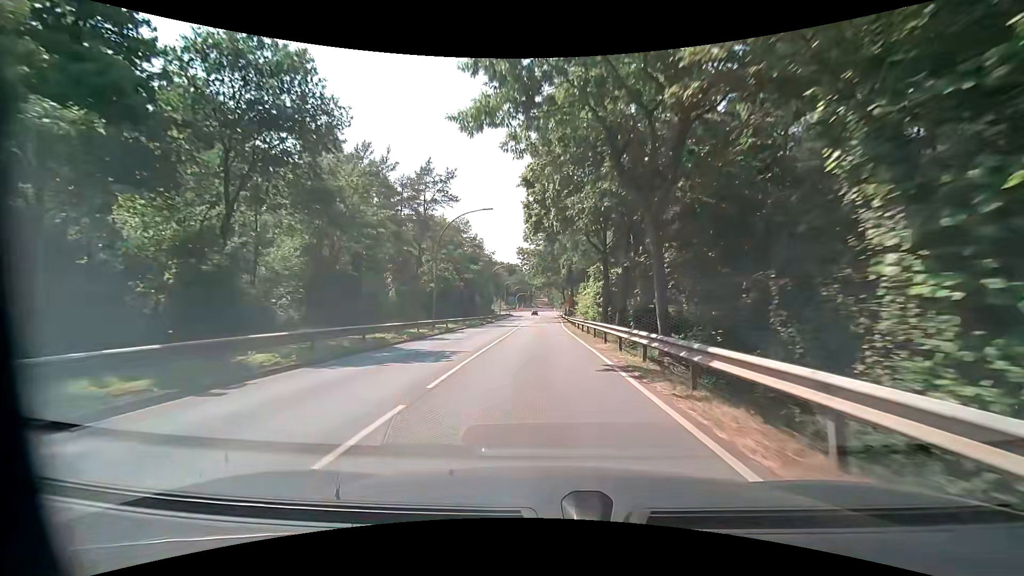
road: unclassified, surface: asphalt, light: Day
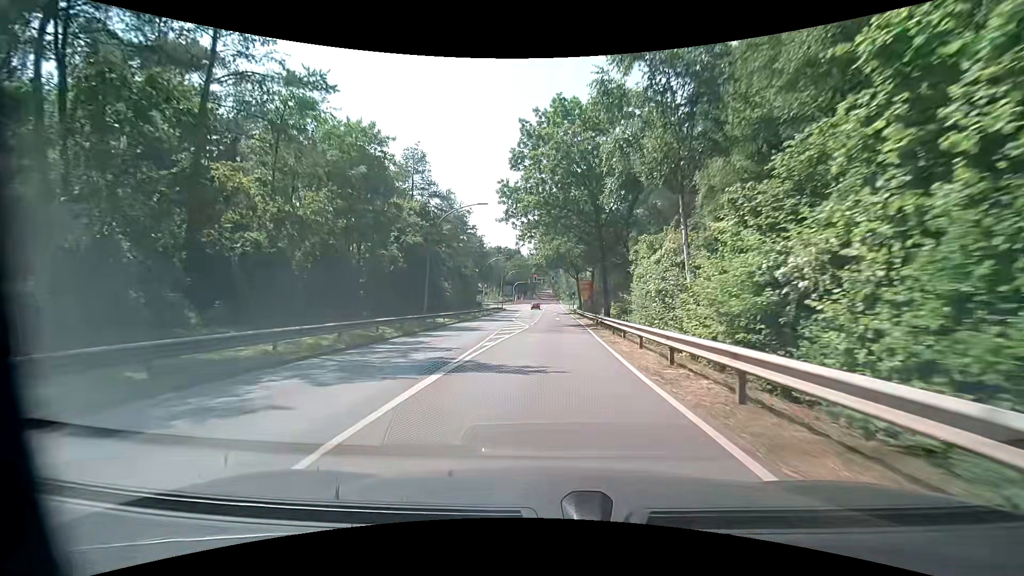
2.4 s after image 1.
(-0.2, +33.5) m; 0°
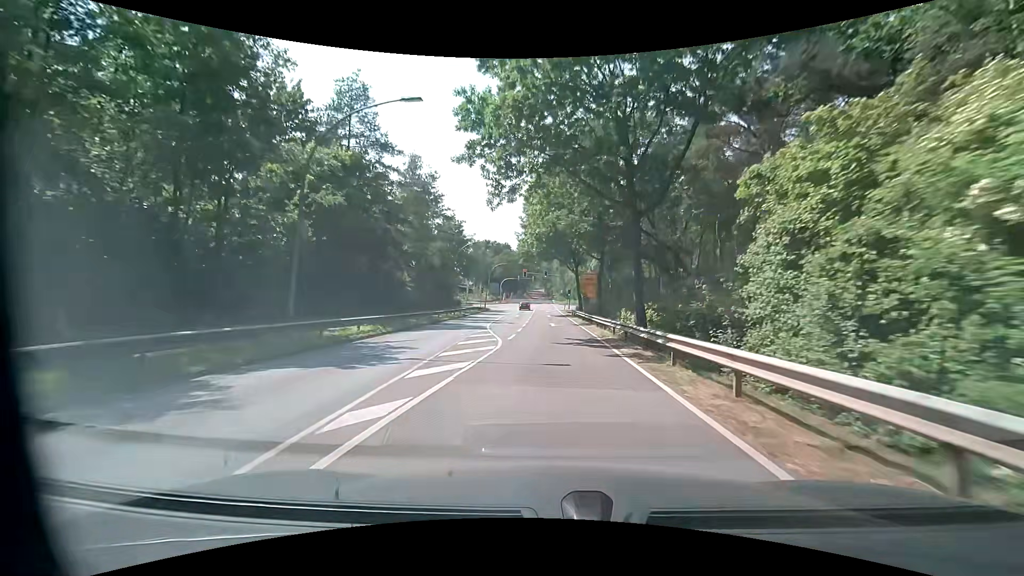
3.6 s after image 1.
(0.0, +15.3) m; +1°
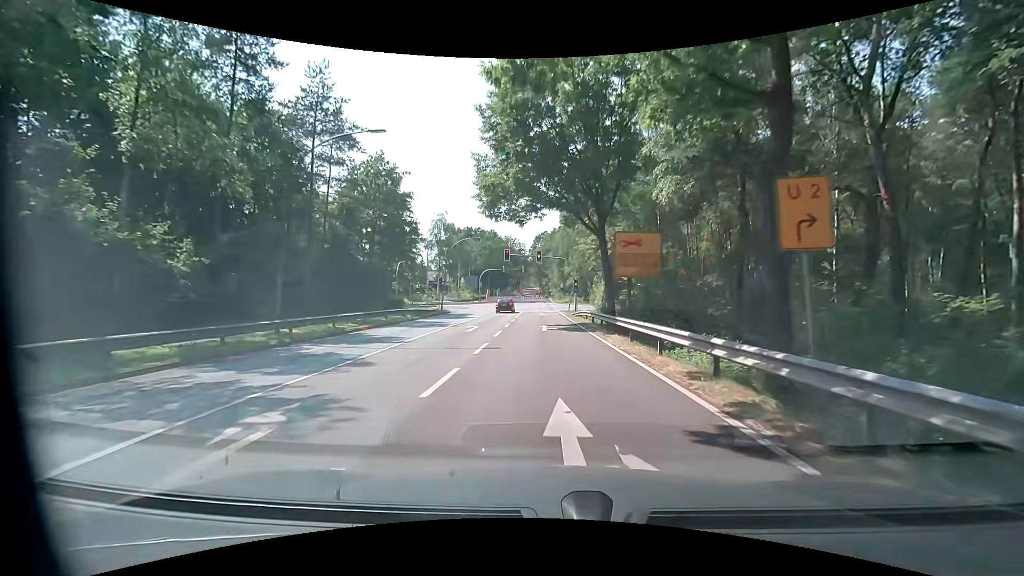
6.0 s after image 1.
(+0.1, +30.9) m; 0°
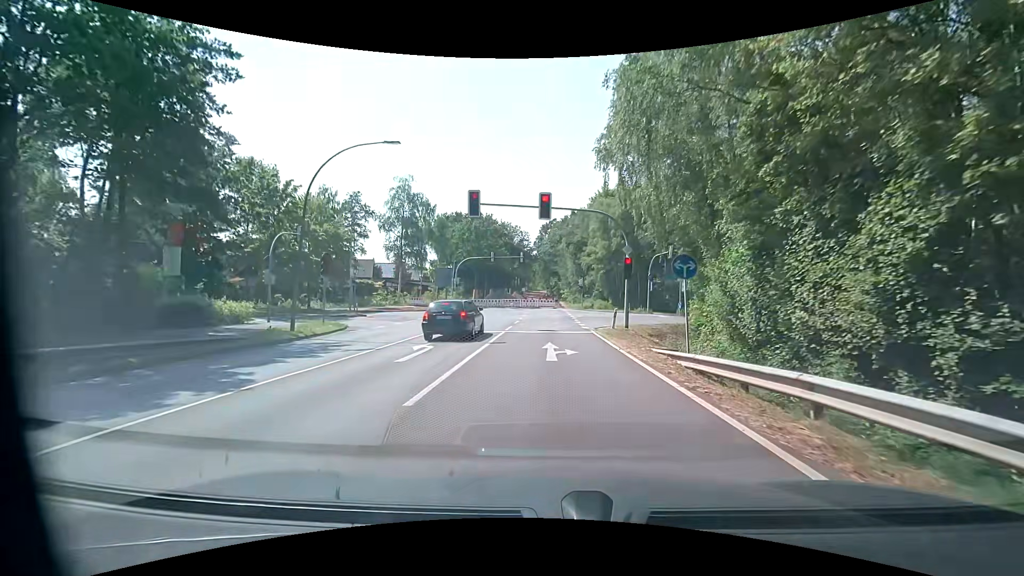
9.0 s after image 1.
(+0.1, +30.4) m; +1°
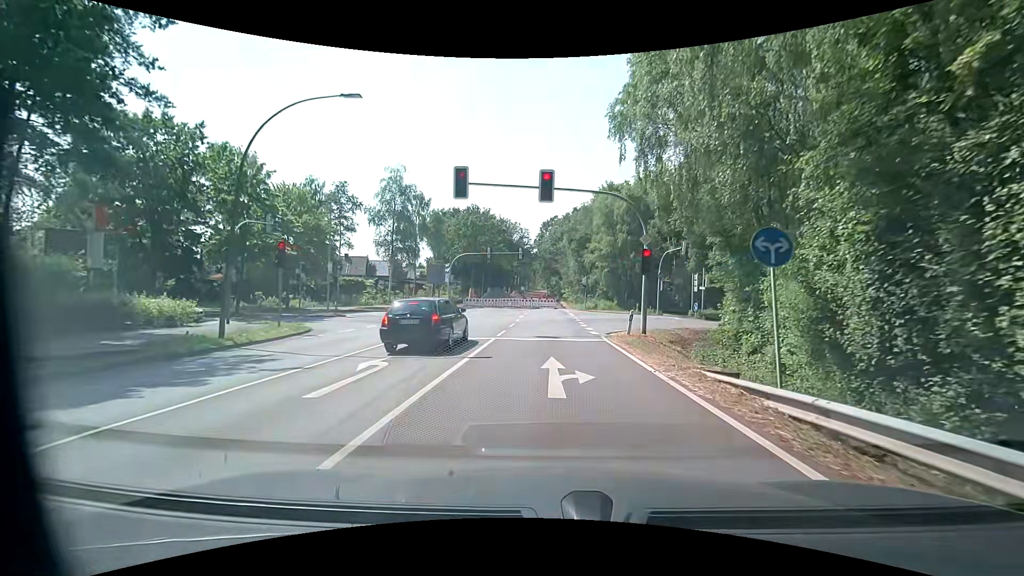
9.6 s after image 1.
(-0.1, +4.2) m; -1°
